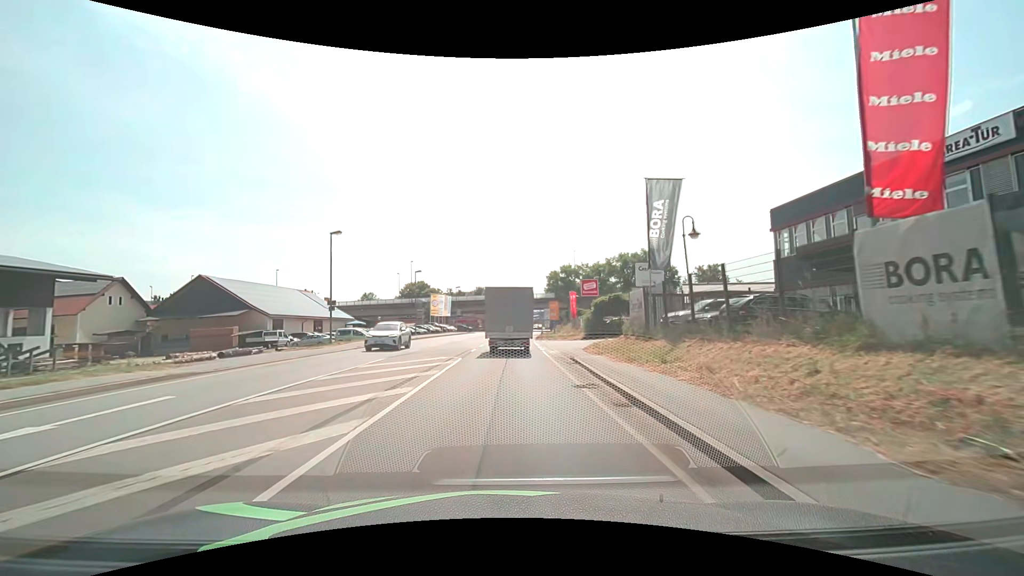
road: primary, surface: asphalt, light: Day
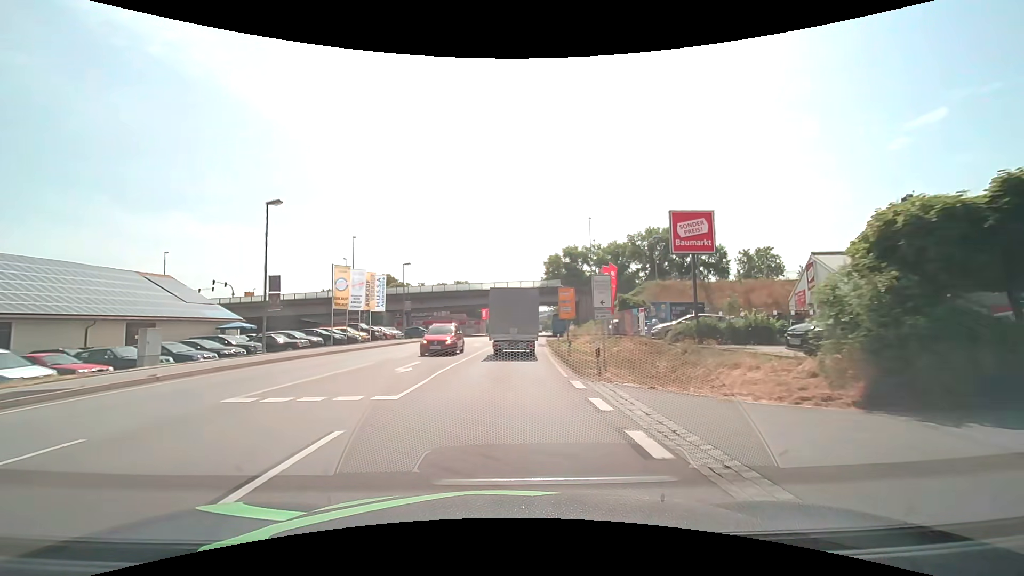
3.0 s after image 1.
(+0.4, +35.2) m; +2°
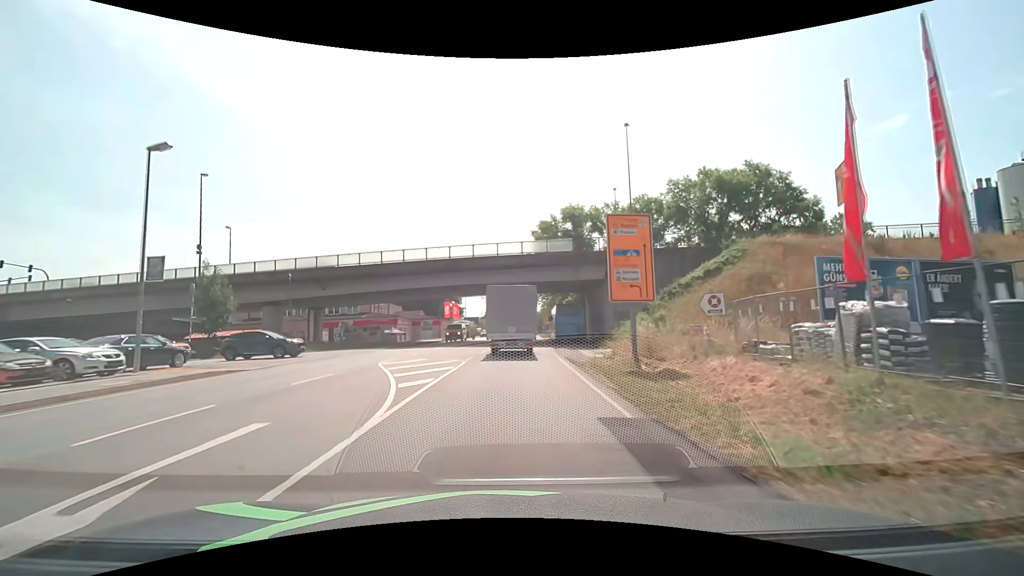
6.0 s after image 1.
(+0.7, +34.7) m; +3°
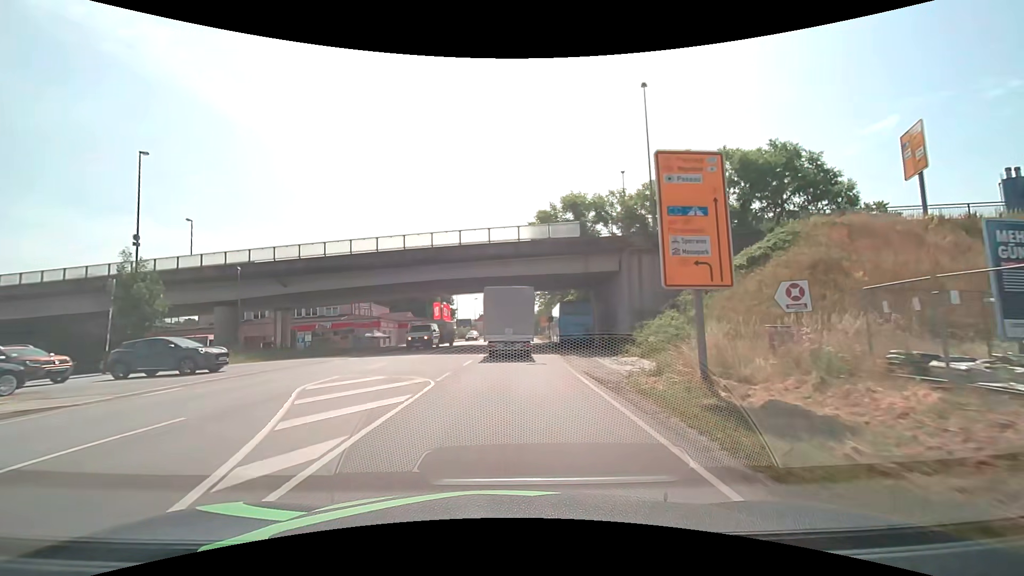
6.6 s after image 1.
(0.0, +6.9) m; 0°
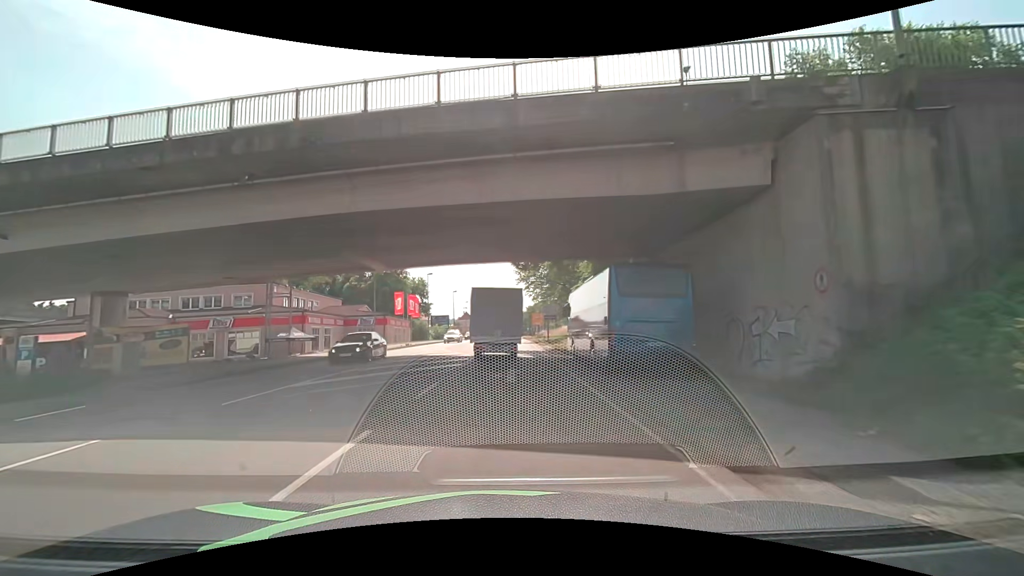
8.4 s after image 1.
(+0.3, +20.9) m; +2°
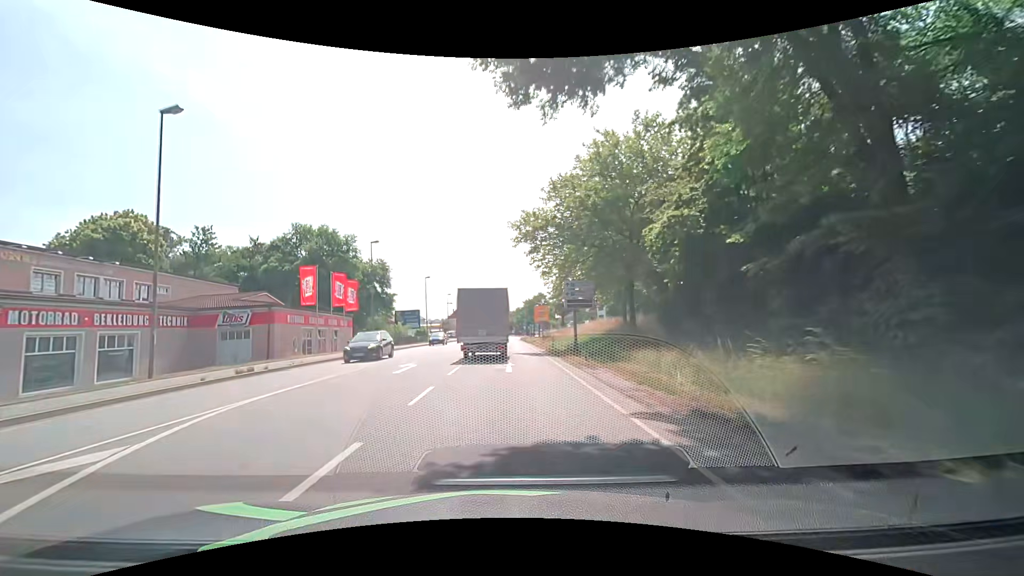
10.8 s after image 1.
(0.0, +28.4) m; -1°
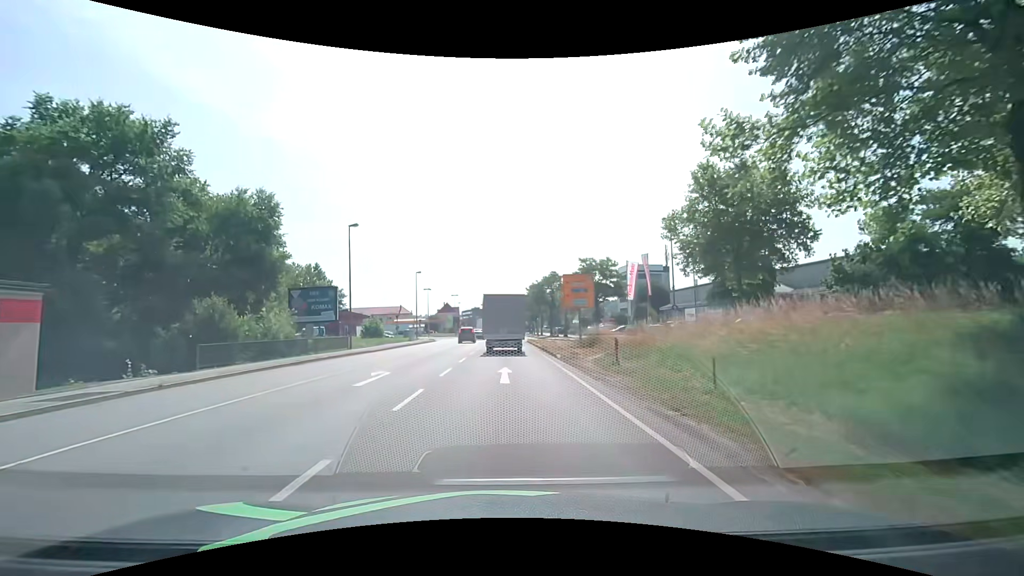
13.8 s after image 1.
(+0.9, +37.0) m; +2°
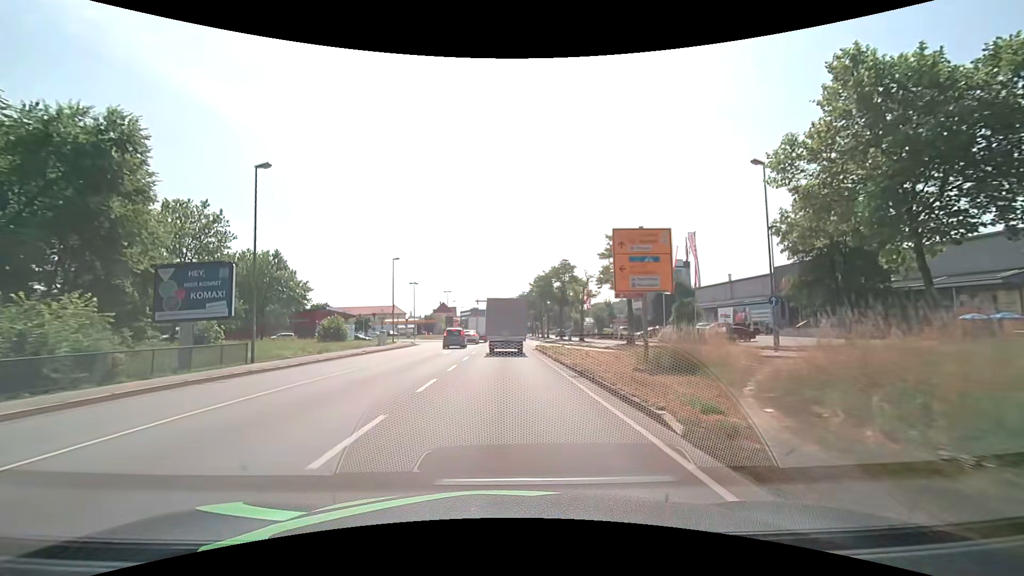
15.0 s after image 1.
(-0.1, +15.3) m; 0°
(0, +10) (0, +20) (0, +30) (0, +40) (0, +50) (0, +60) (-1, +70) (-1, +80) (-1, +90) (-1, +100) m
